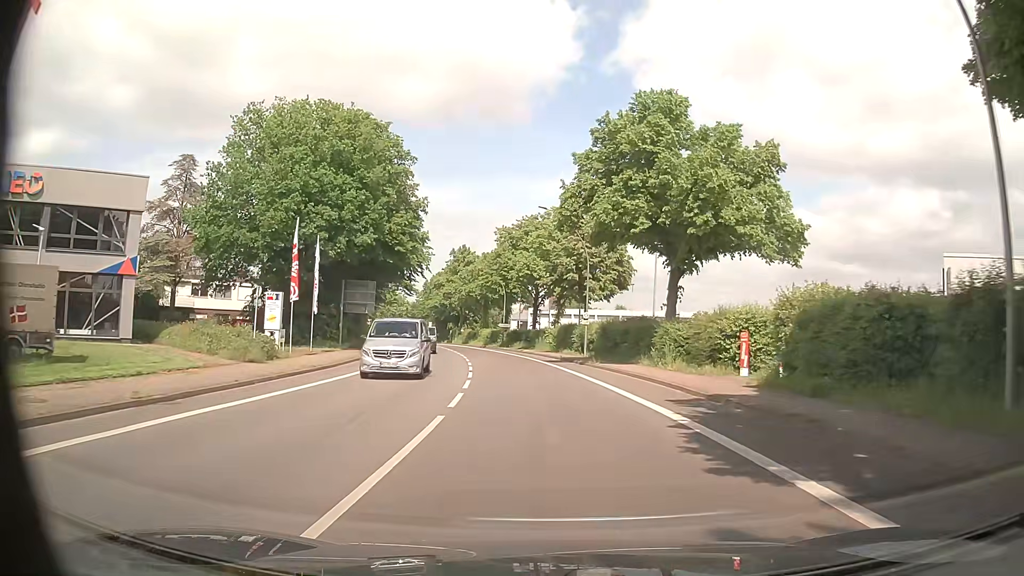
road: primary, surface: asphalt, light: Day
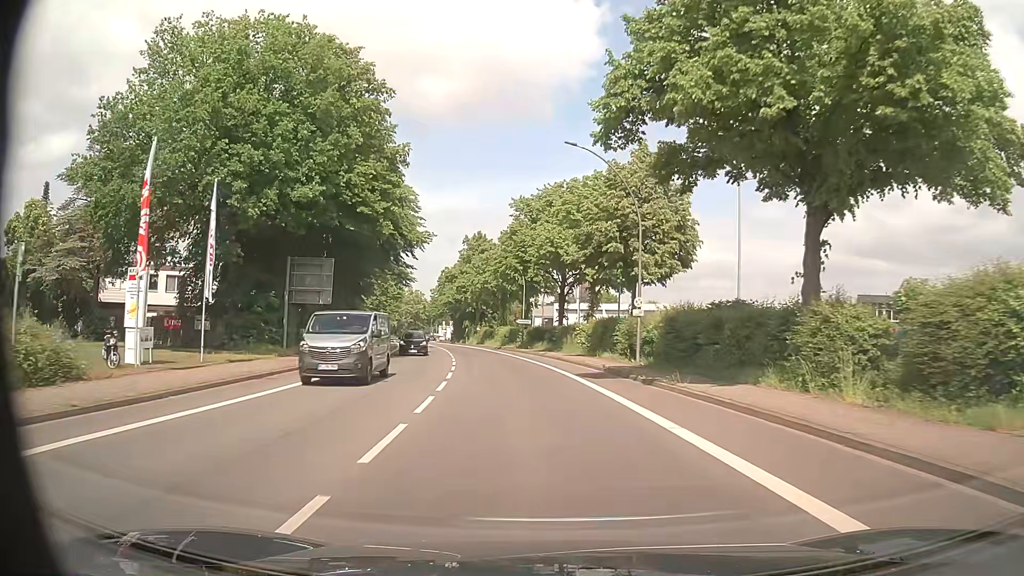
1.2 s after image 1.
(-0.2, +15.0) m; -2°
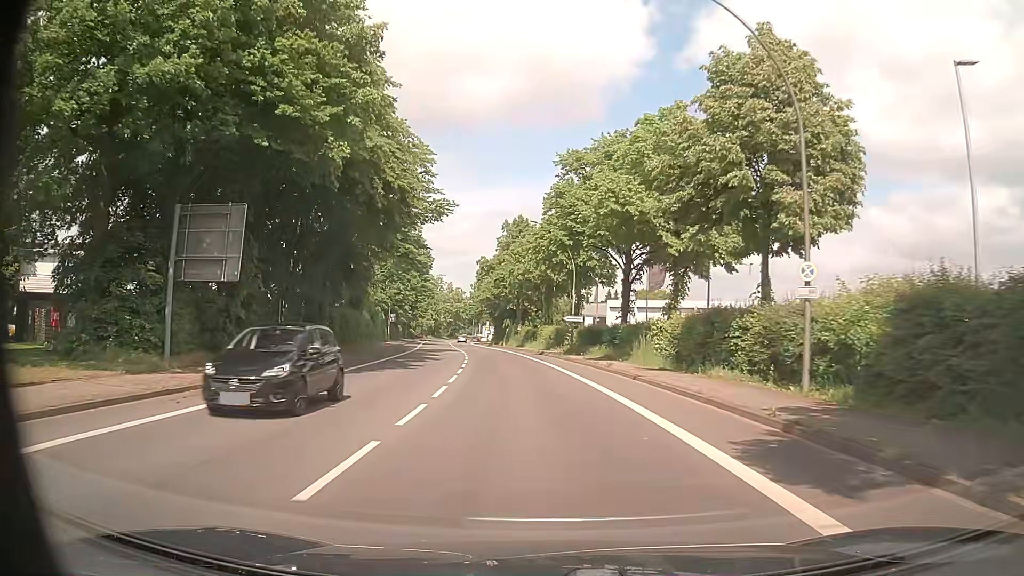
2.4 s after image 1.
(-0.7, +15.3) m; -4°
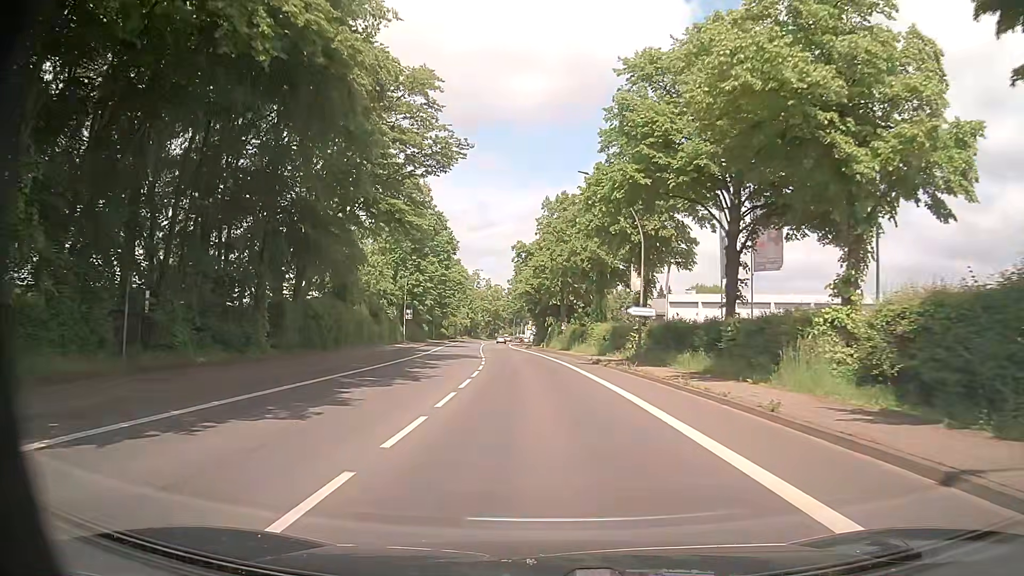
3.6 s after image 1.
(-0.5, +15.5) m; -3°
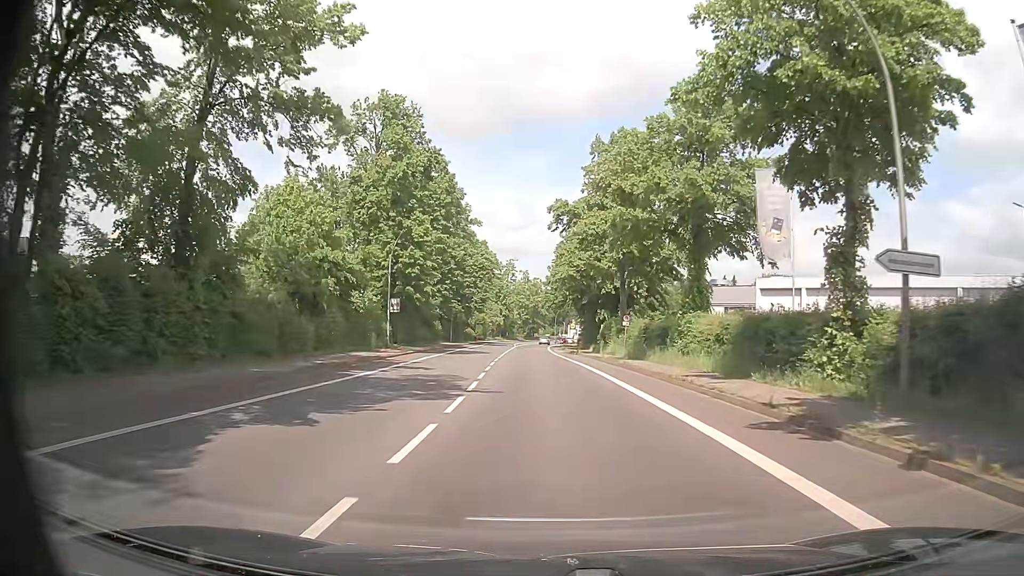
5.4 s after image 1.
(-0.9, +23.5) m; -3°
(0, +10) (-1, +20) (-1, +30) (-2, +40) (-2, +50) (-2, +60) (-3, +70) (-3, +80) (-3, +90) (-3, +100) m
